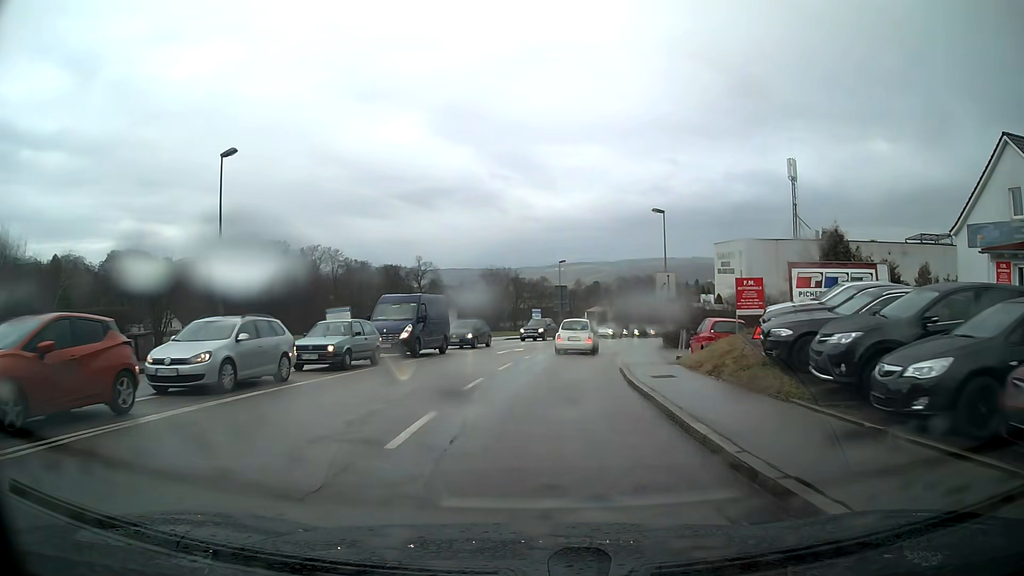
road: tertiary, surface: asphalt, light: Day
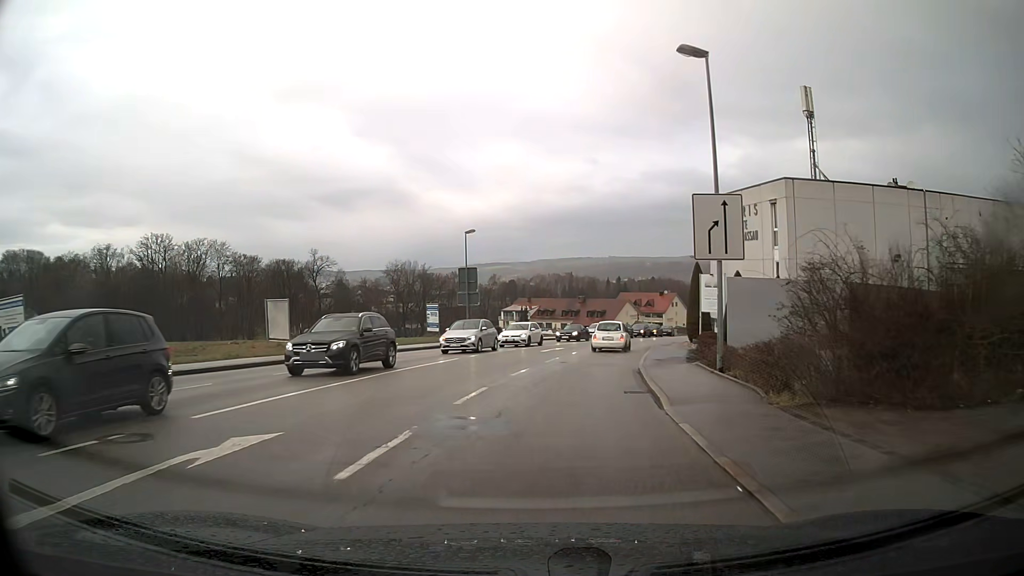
(+1.5, +25.3) m; +8°
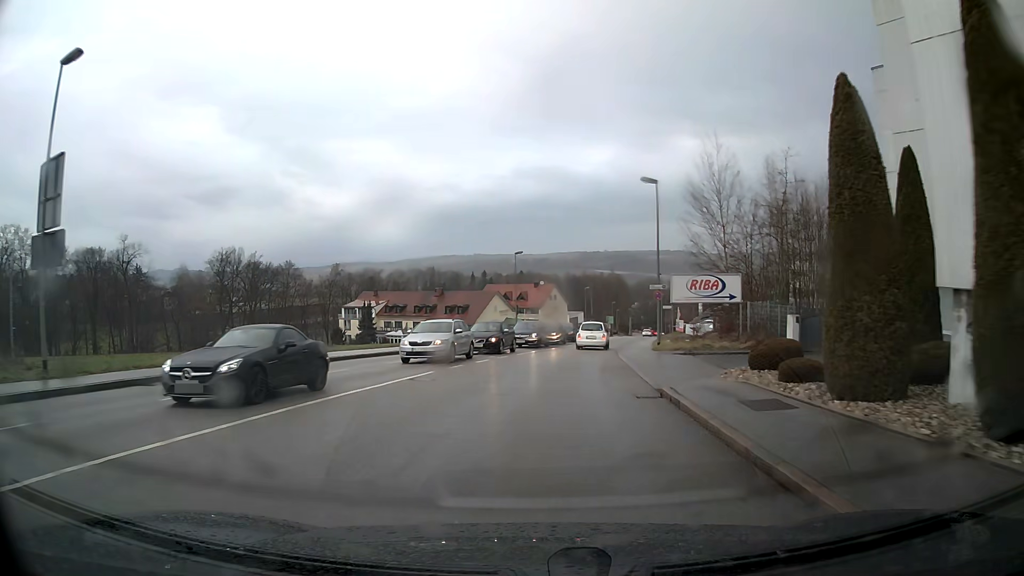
(+3.8, +35.6) m; +11°
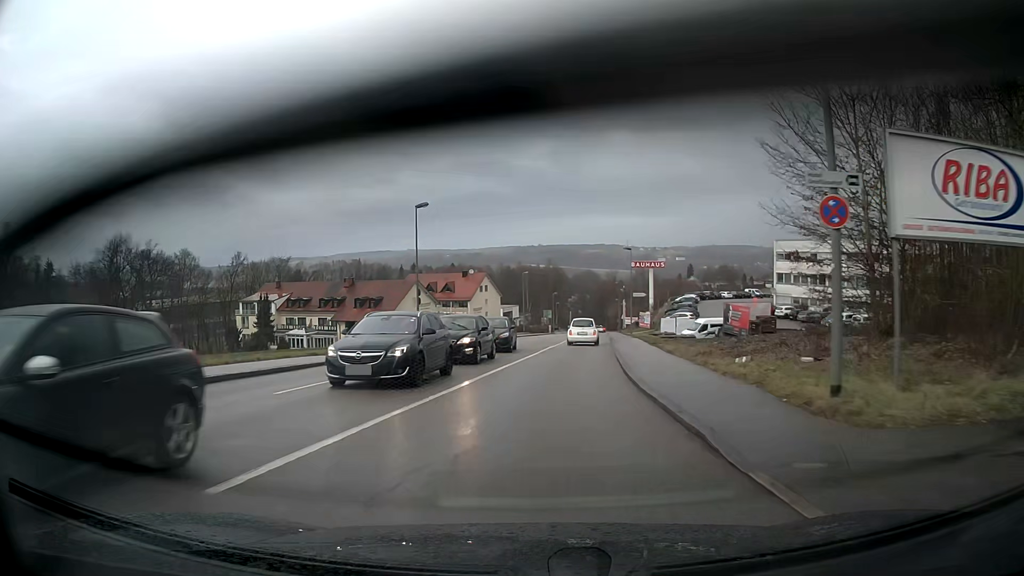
(+1.3, +23.6) m; +6°
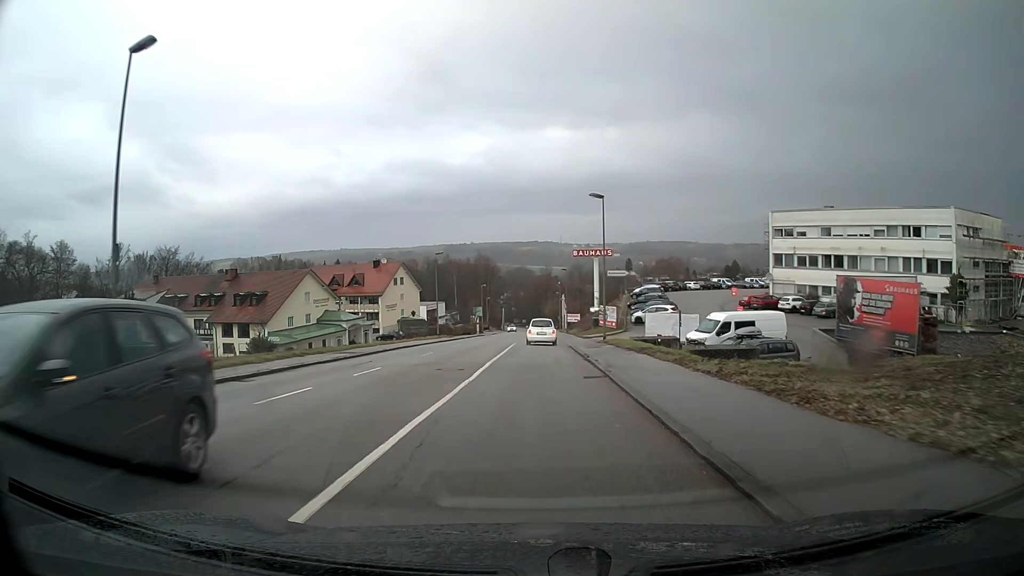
(+1.2, +25.0) m; +5°
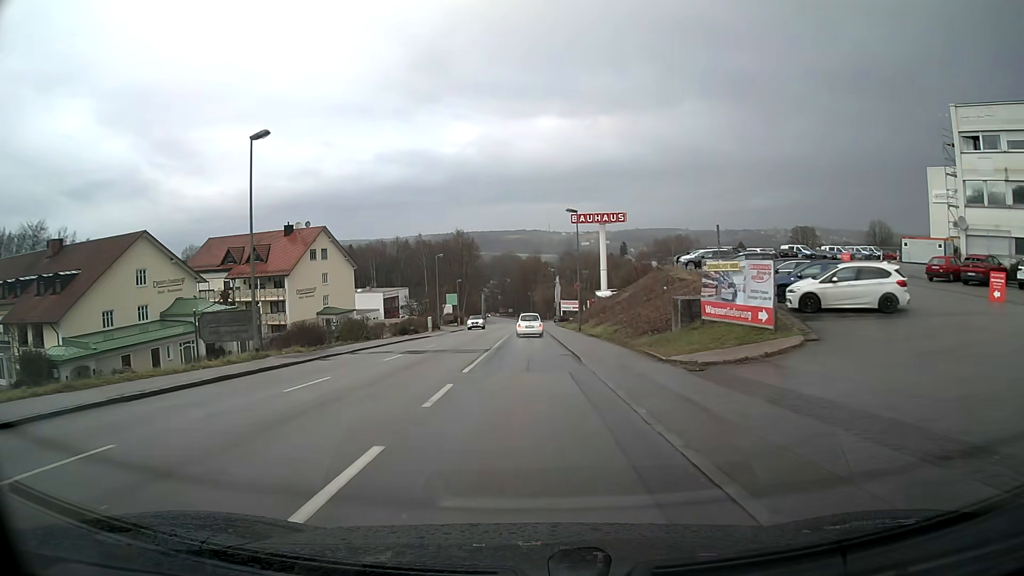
(+0.4, +40.6) m; +1°
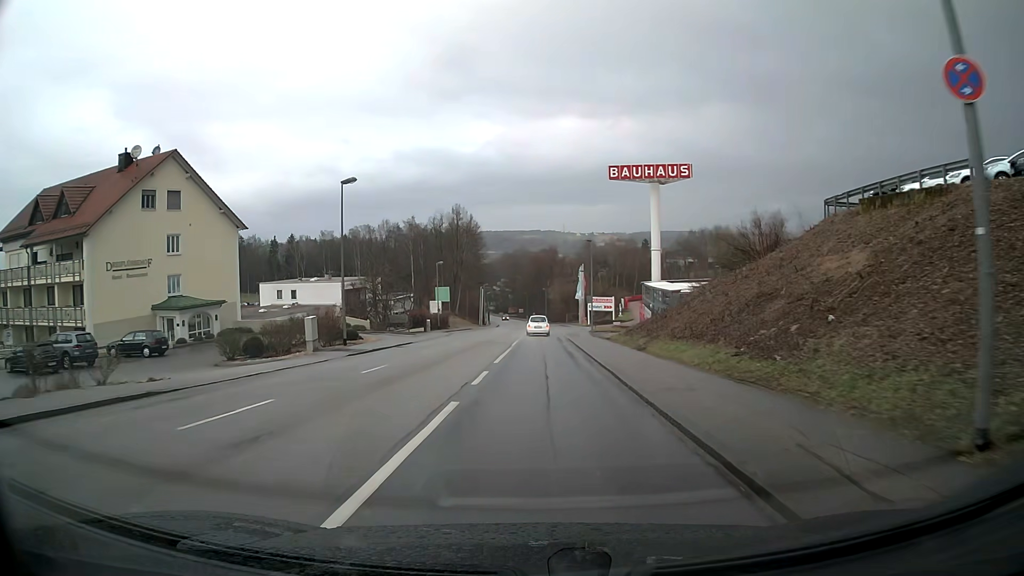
(-0.4, +40.7) m; -1°
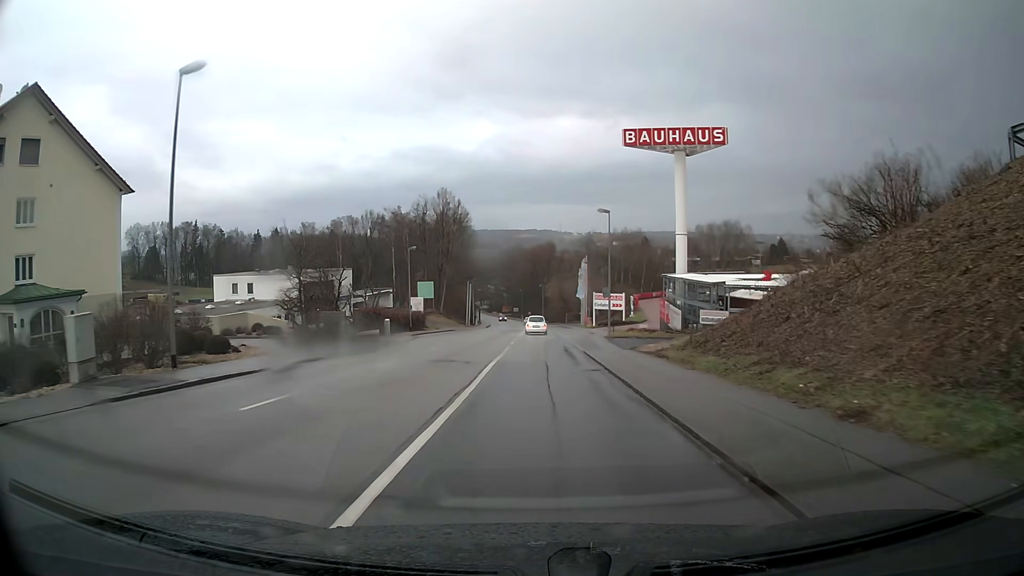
(+0.1, +16.2) m; 0°
(0, +10) (0, +20) (0, +30) (0, +40) (0, +50) (+1, +60) (+1, +70) (+1, +80) (0, +90) (0, +100) m
